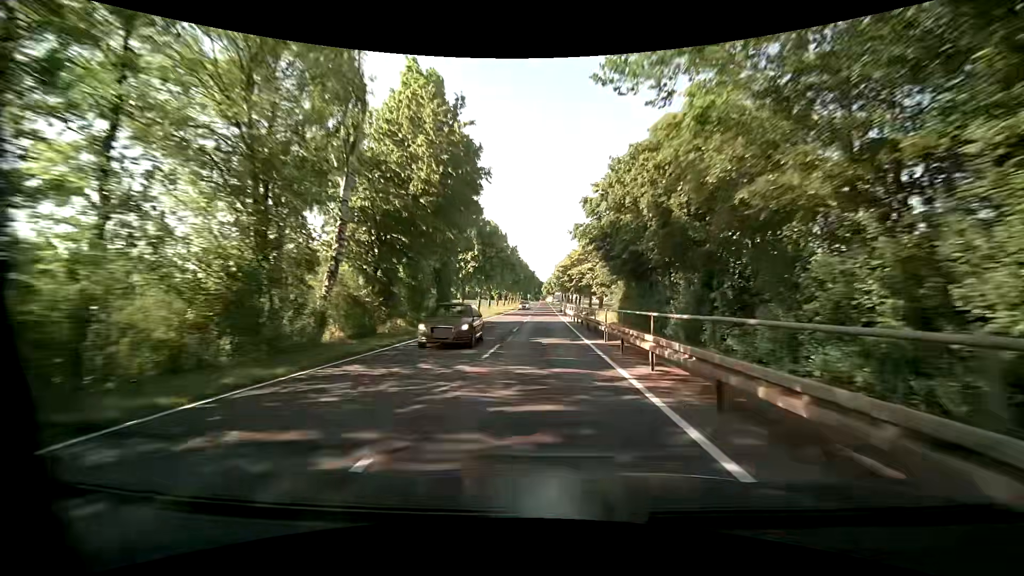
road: tertiary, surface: asphalt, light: Day
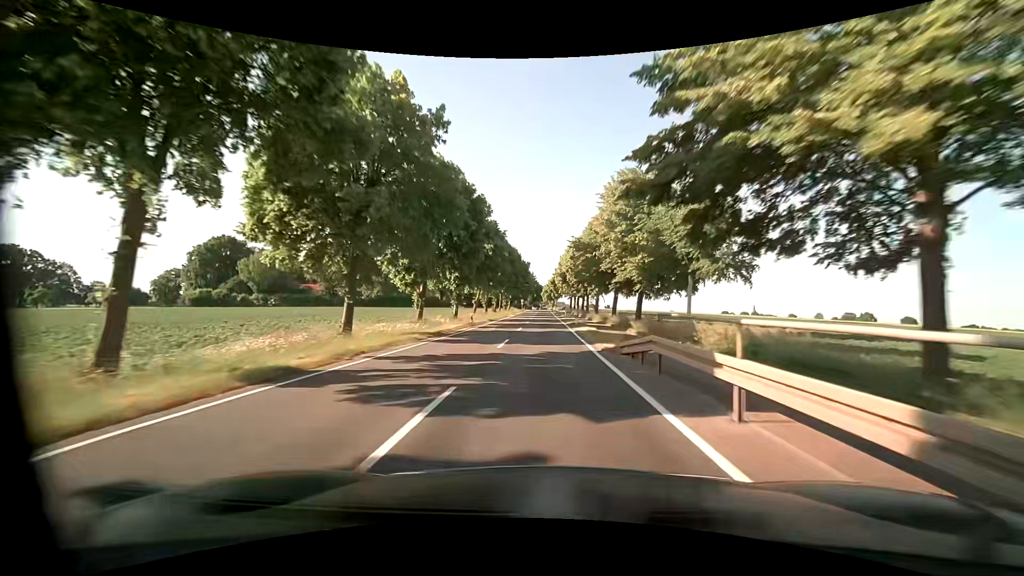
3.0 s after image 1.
(-0.1, +56.9) m; 0°
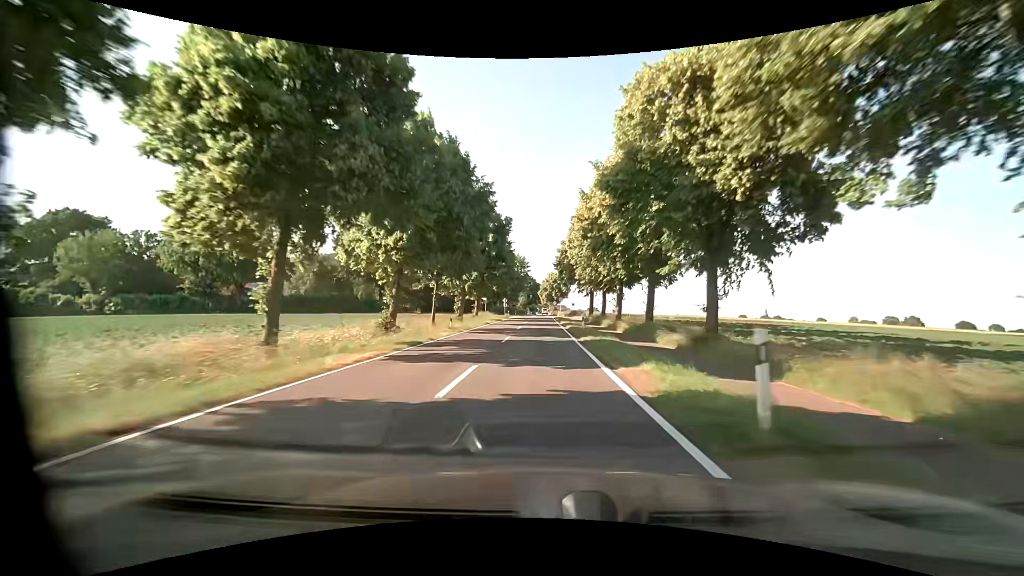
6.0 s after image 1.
(+0.3, +56.7) m; 0°
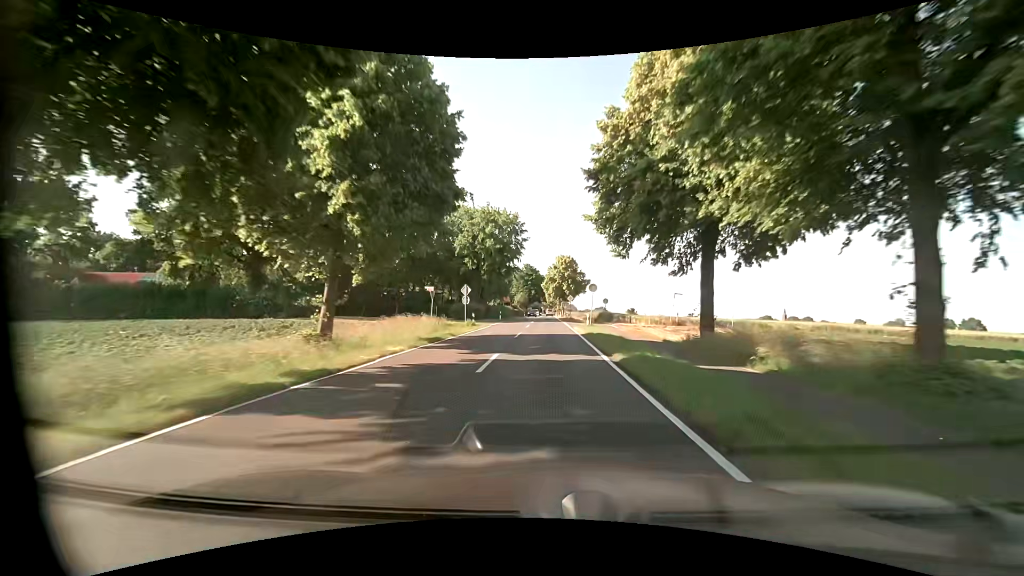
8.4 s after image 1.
(-0.5, +45.5) m; -2°
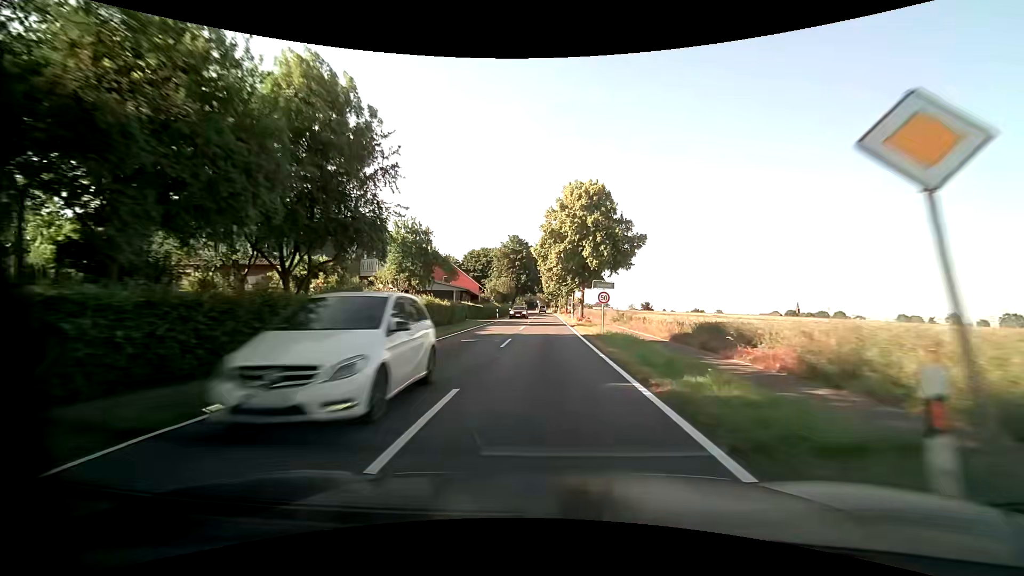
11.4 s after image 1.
(+1.2, +54.1) m; +1°
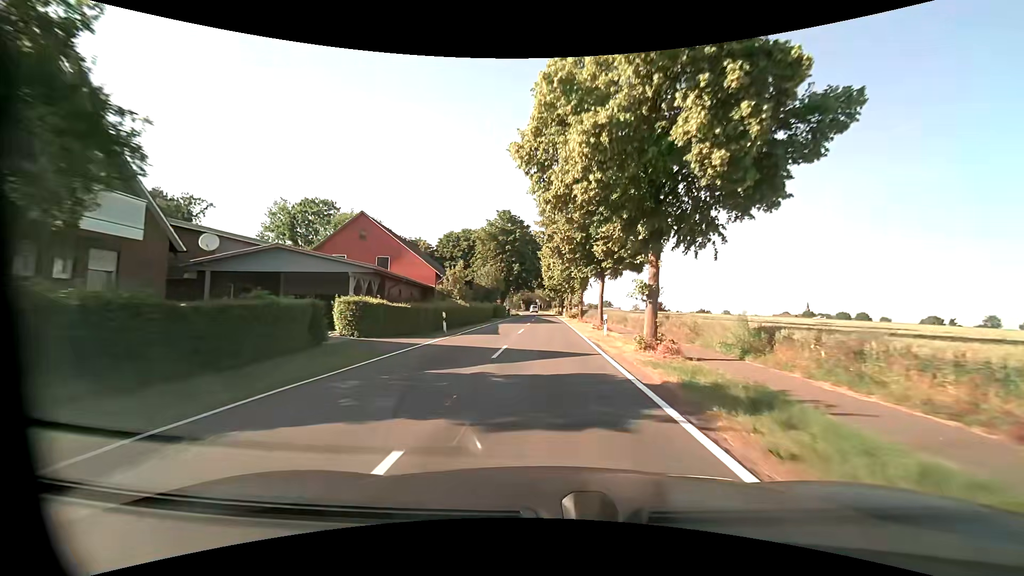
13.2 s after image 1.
(-0.1, +27.0) m; 0°
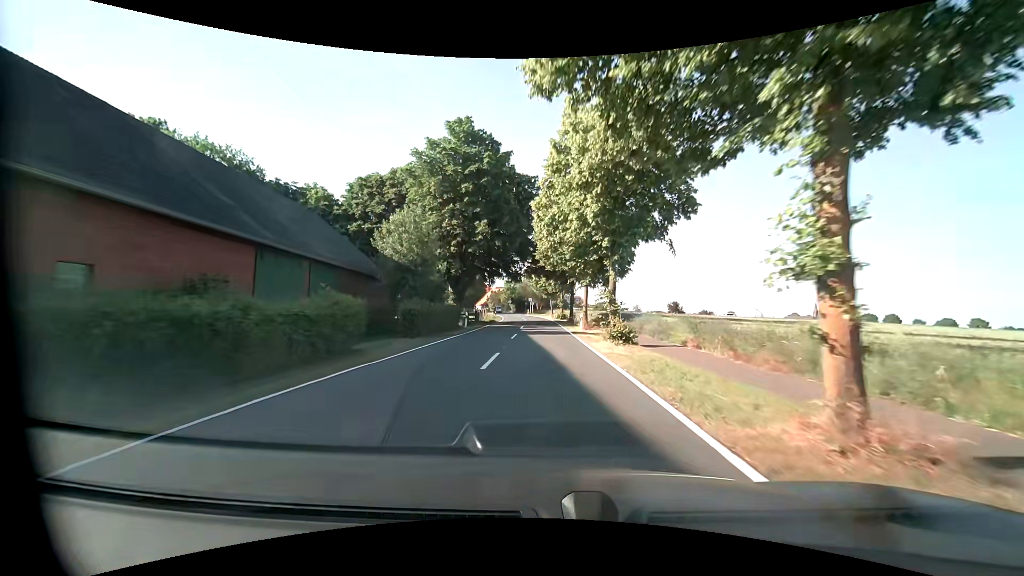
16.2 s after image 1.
(0.0, +38.0) m; 0°
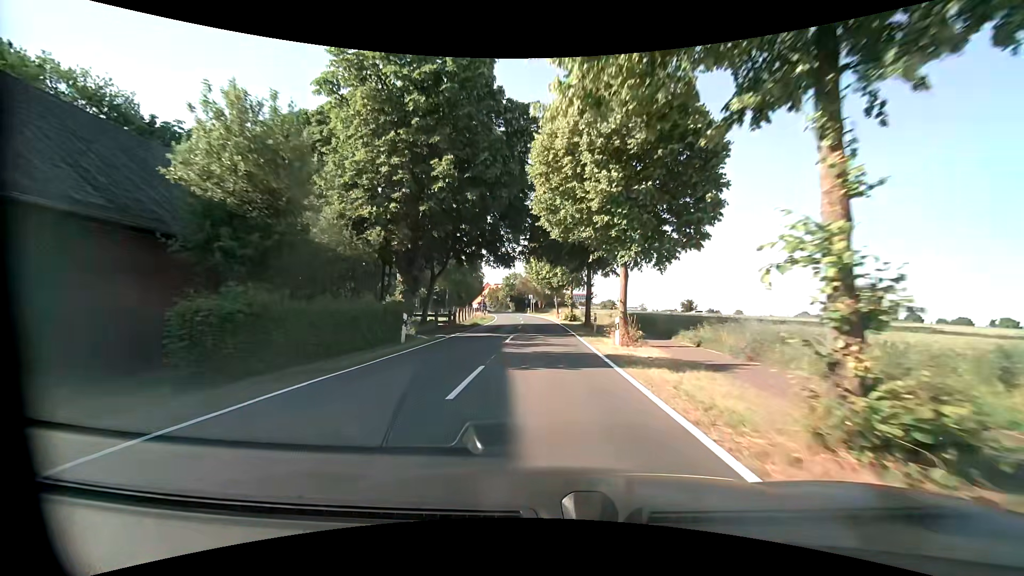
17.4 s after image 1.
(0.0, +15.3) m; 0°
(0, +10) (0, +20) (0, +30) (-1, +40) (-1, +50) (-2, +60) (-3, +70) (-4, +80) (-5, +90) (-7, +100) m
